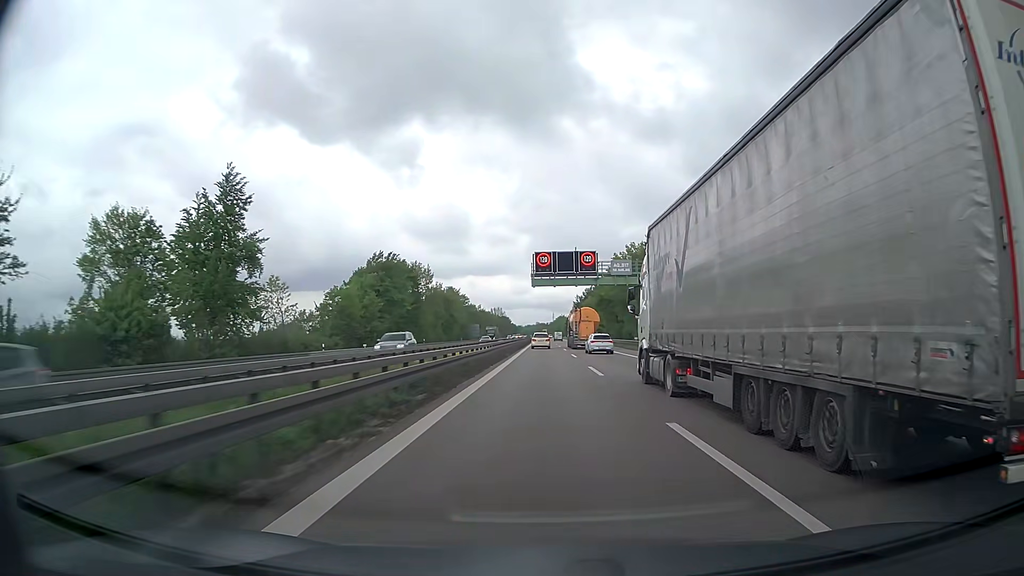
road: trunk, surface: asphalt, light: Day
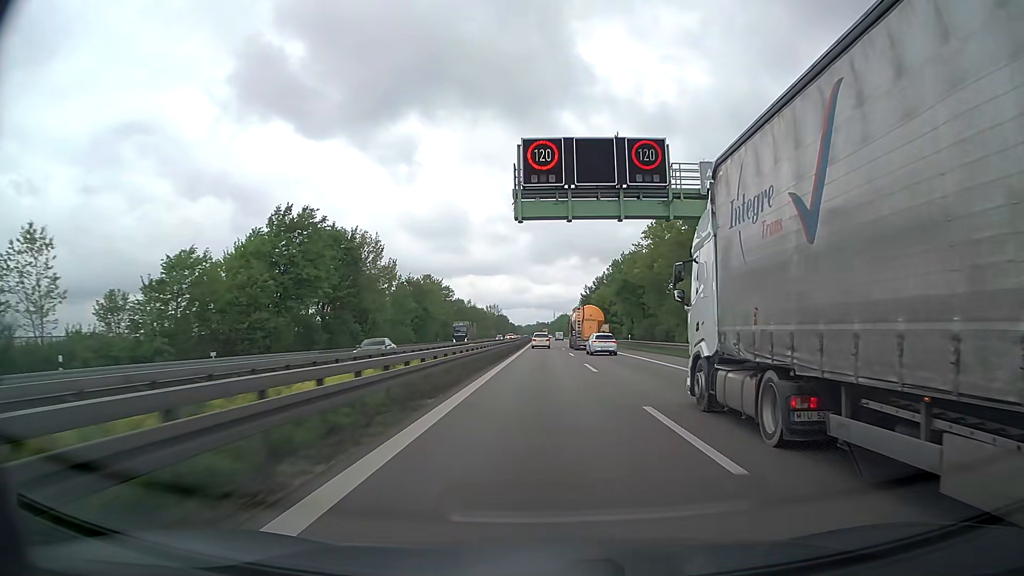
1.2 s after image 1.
(0.0, +33.8) m; 0°
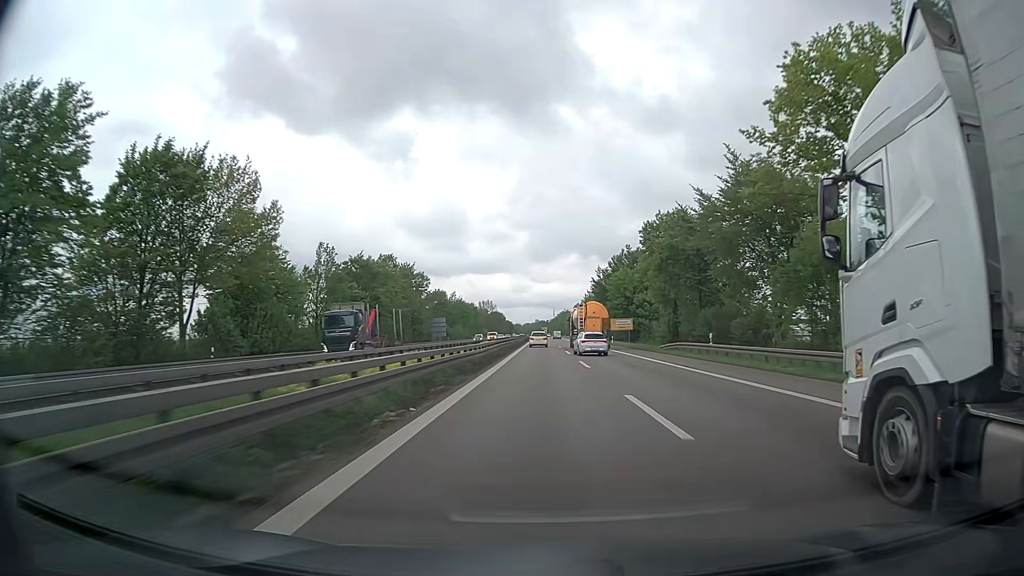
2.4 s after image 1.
(+0.1, +34.1) m; 0°
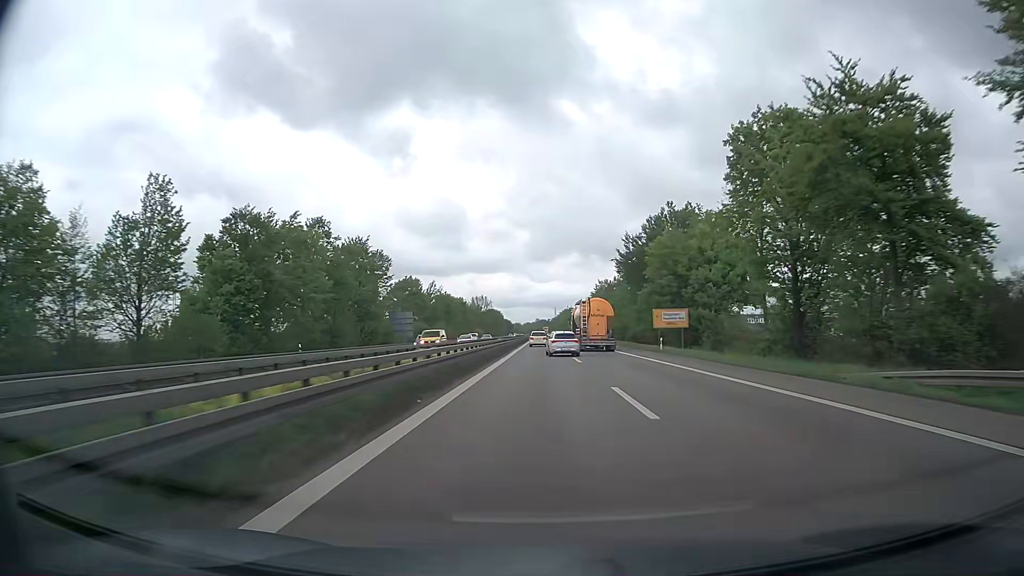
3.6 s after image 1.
(+0.1, +34.3) m; 0°
(0, +10) (0, +20) (0, +30) (0, +40) (0, +50) (0, +60) (0, +70) (0, +80) (0, +90) (-1, +100) m
